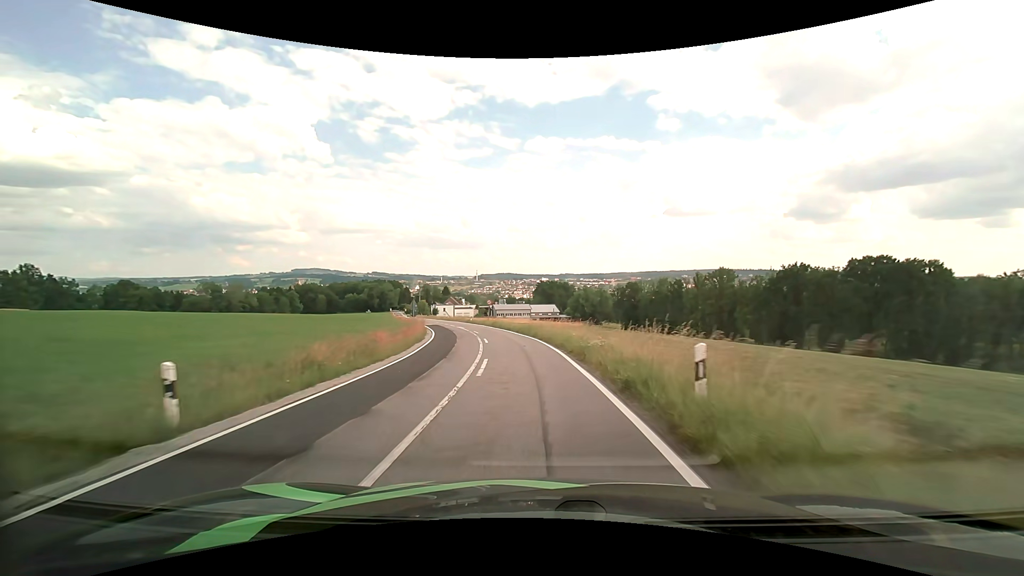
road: tertiary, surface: asphalt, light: Day
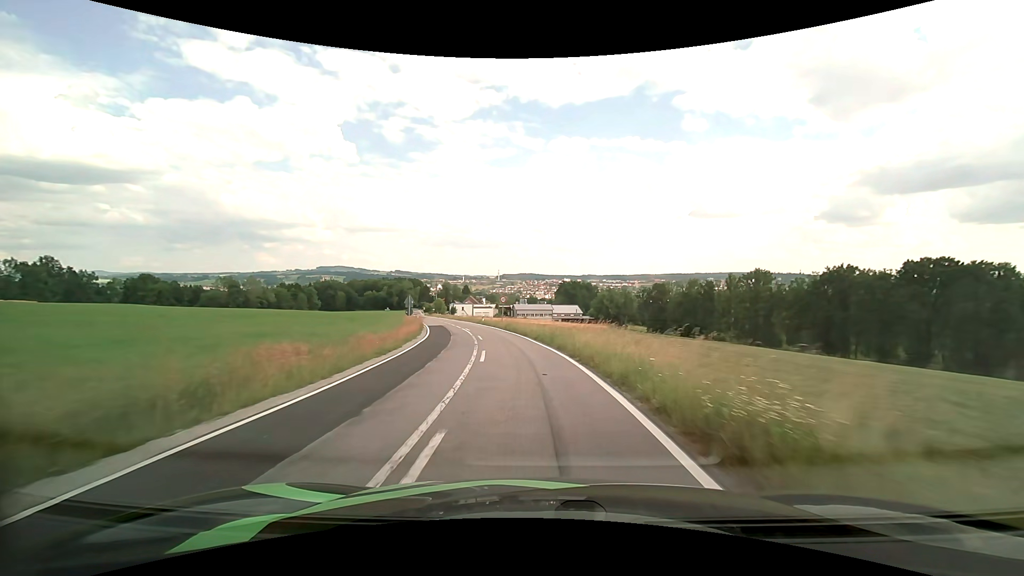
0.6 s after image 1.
(-0.2, +9.4) m; -2°
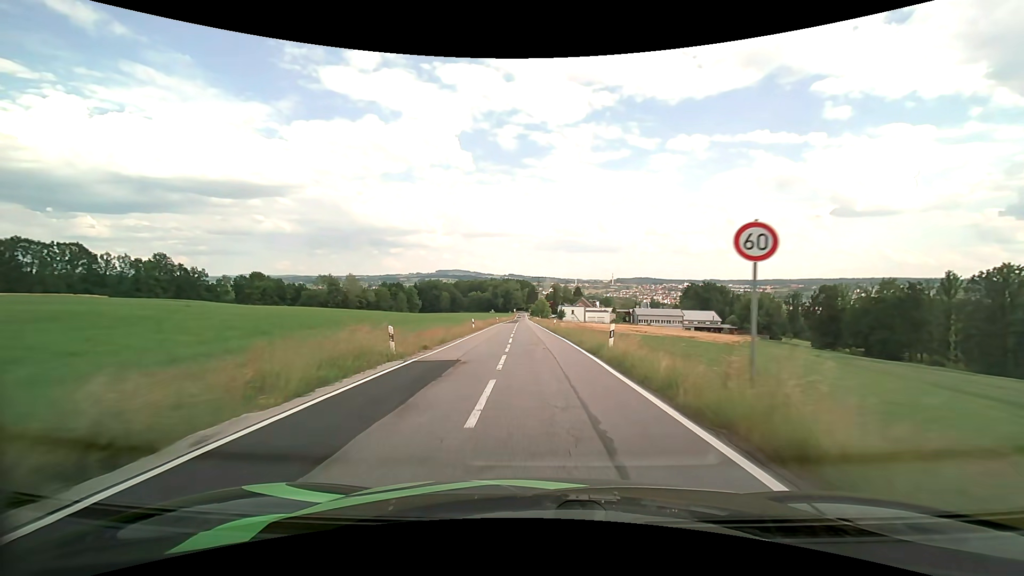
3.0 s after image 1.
(-4.4, +36.7) m; -13°
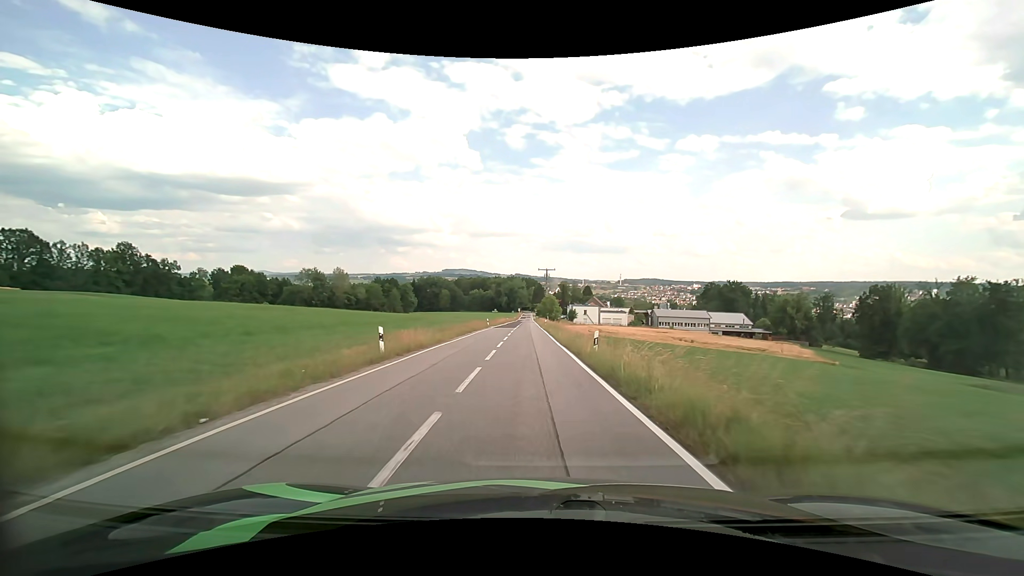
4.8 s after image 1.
(-0.3, +26.1) m; -1°
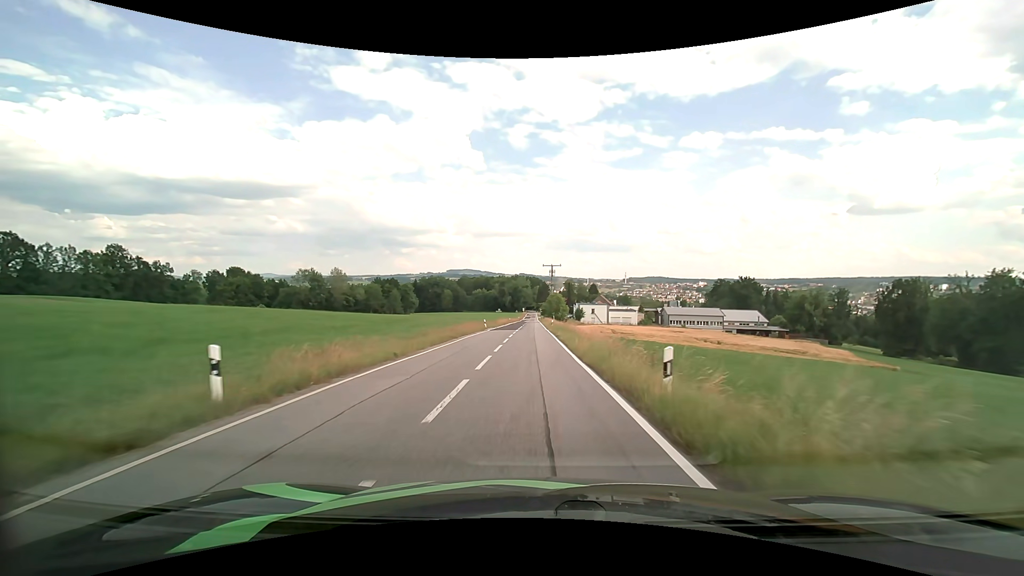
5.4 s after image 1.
(0.0, +8.5) m; 0°
(0, +10) (0, +20) (0, +30) (0, +40) (-1, +50) (-1, +60) (-1, +70) (-1, +80) (-1, +90) (-1, +100) m
